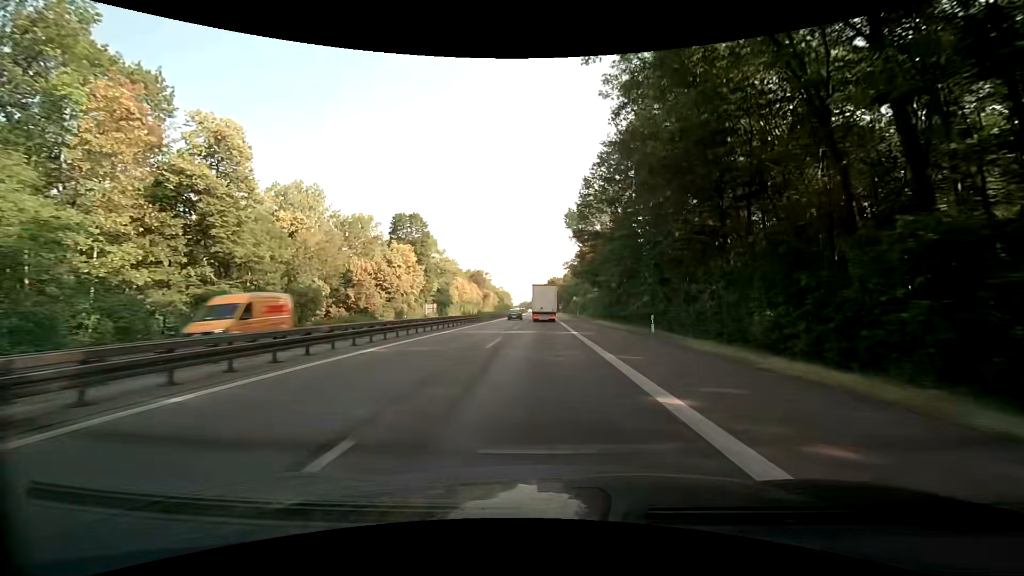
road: motorway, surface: asphalt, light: Day
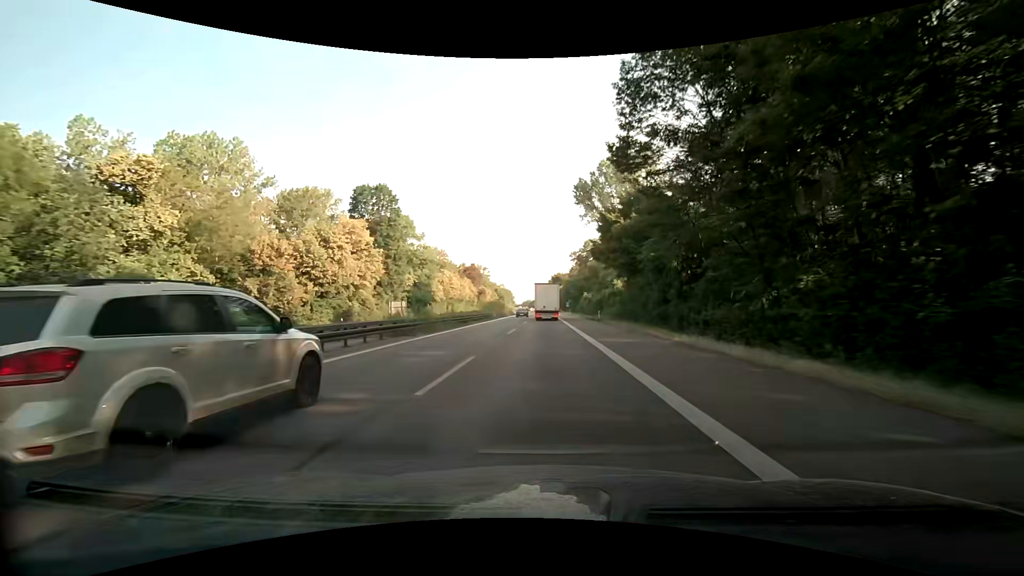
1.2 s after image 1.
(0.0, +27.5) m; 0°
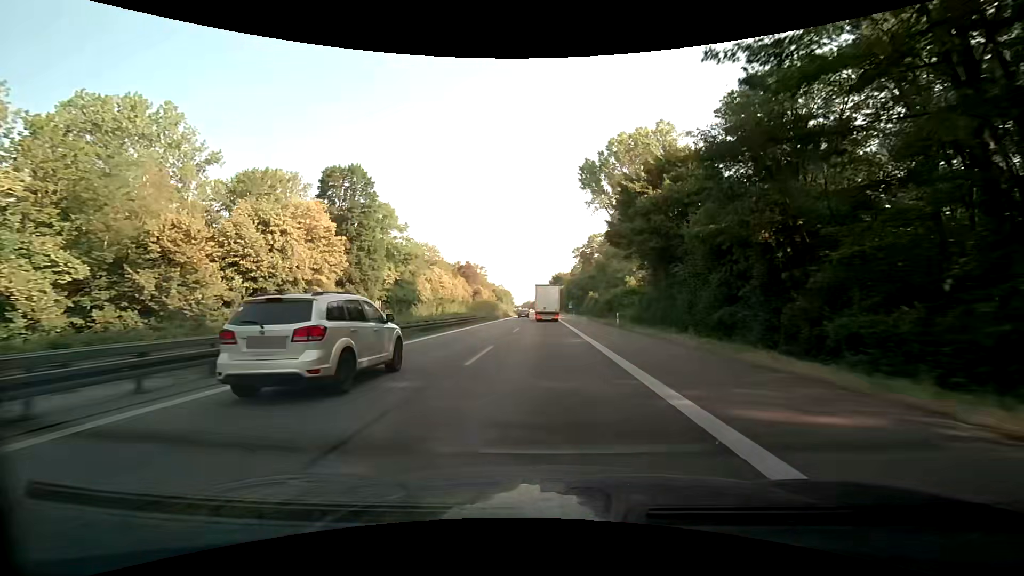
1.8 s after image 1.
(0.0, +13.8) m; 0°
